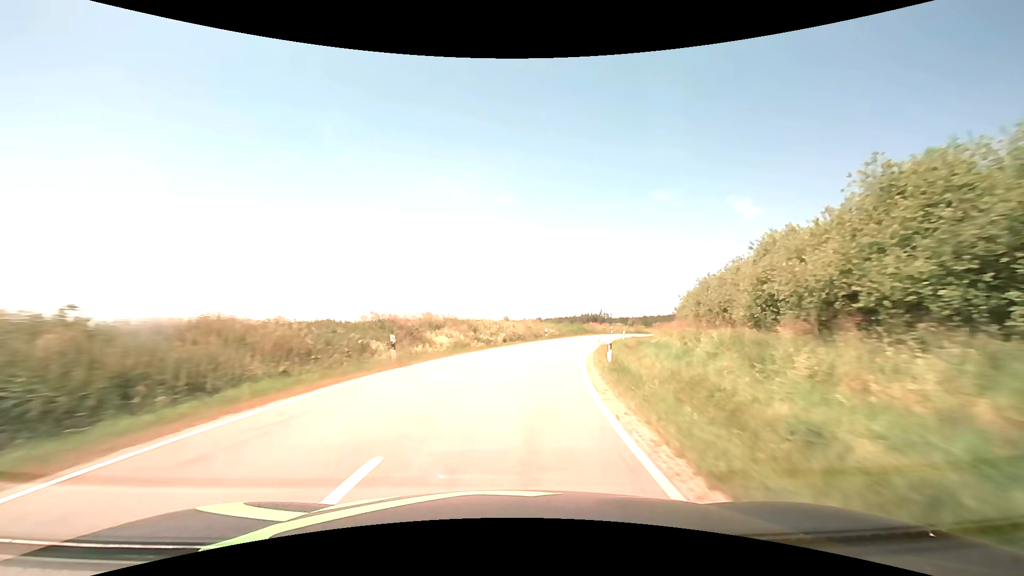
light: Day
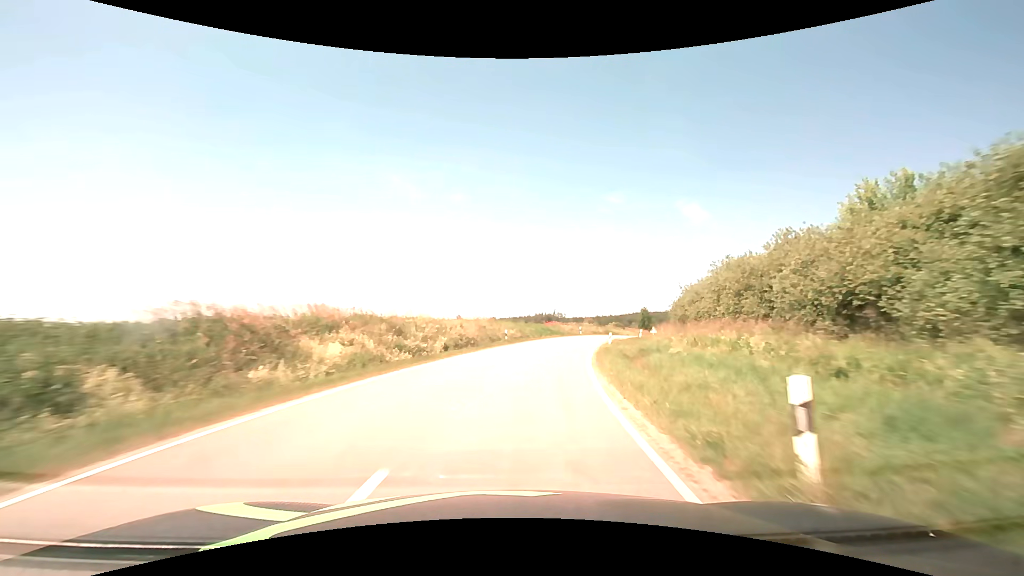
(+0.5, +12.1) m; +5°
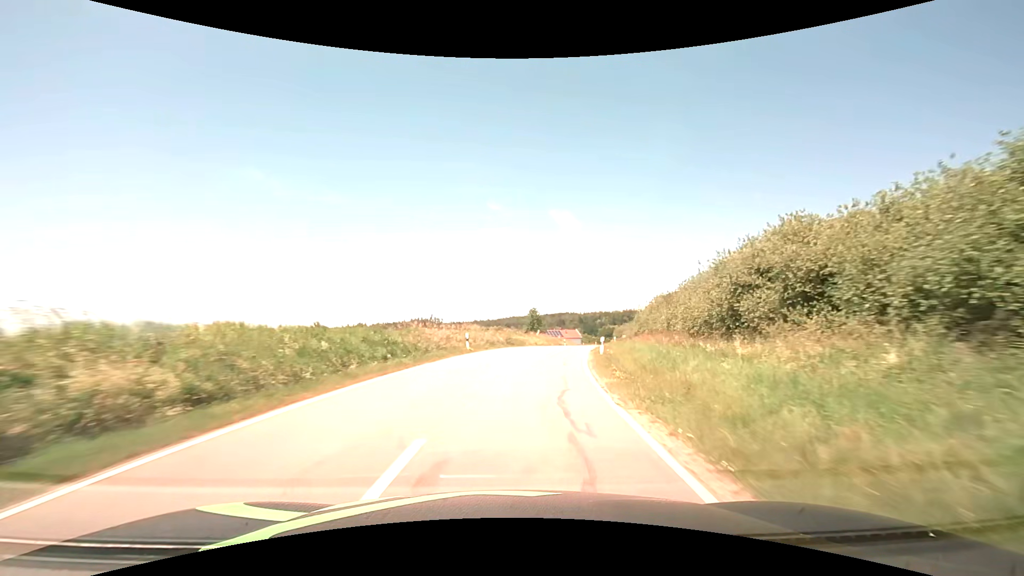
(+4.6, +33.8) m; +14°
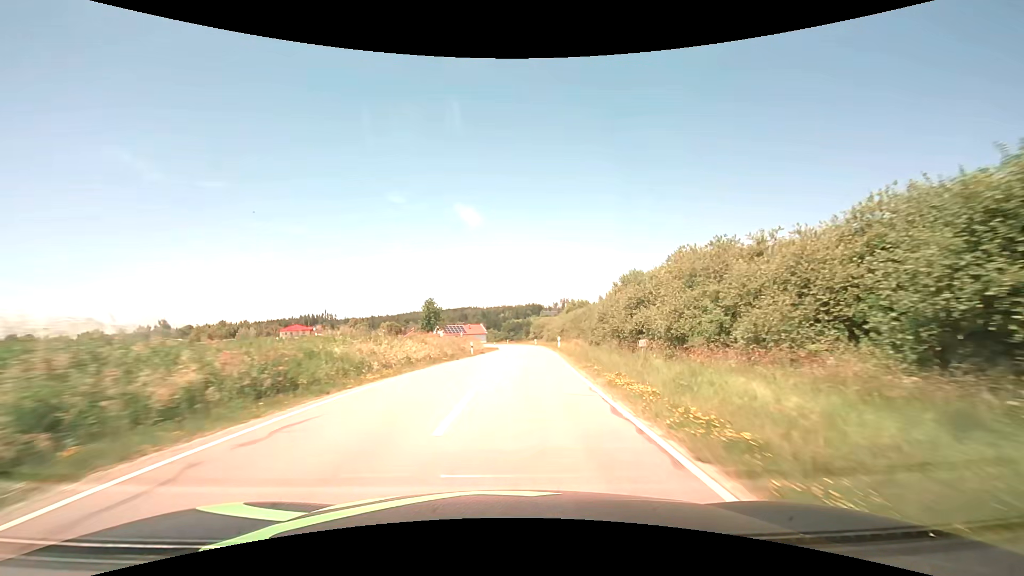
(+3.1, +31.1) m; +11°
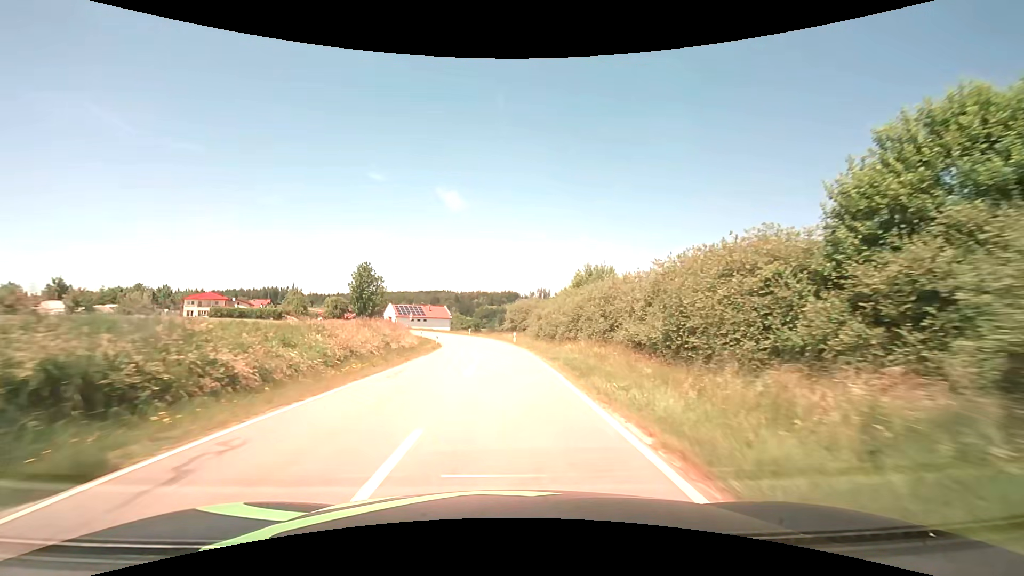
(+1.9, +39.9) m; +3°
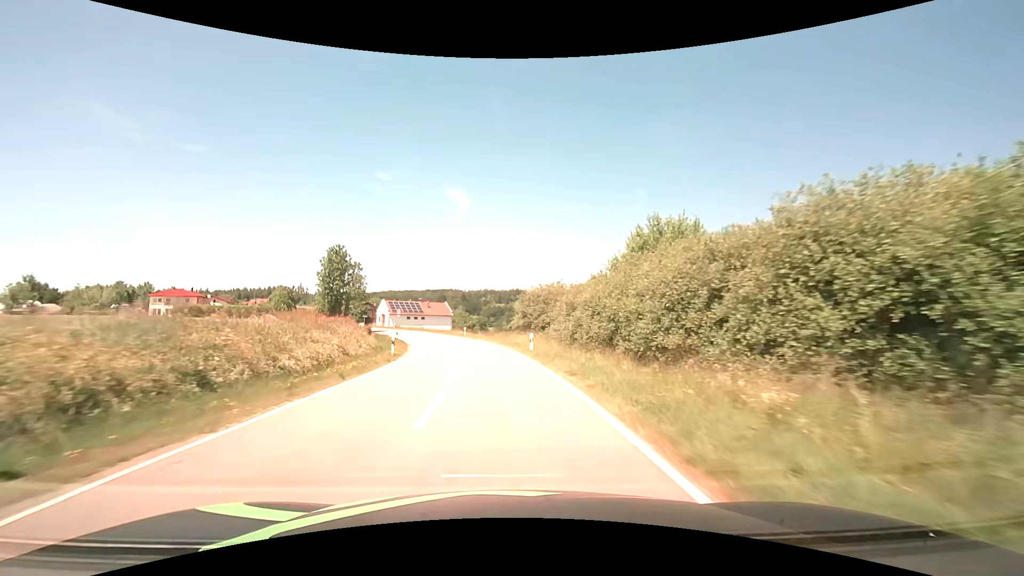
(0.0, +19.9) m; -1°
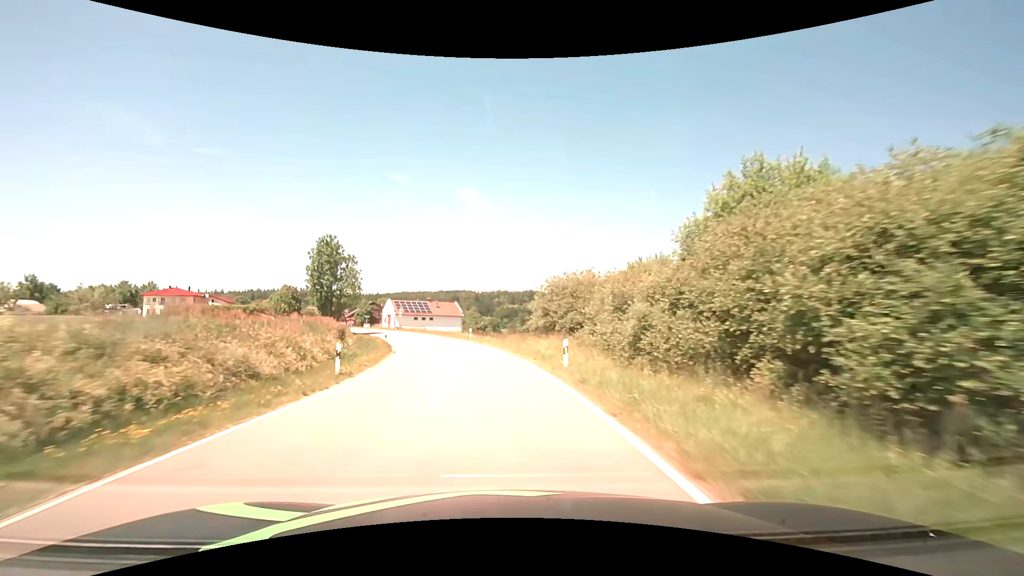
(-0.1, +10.0) m; -1°
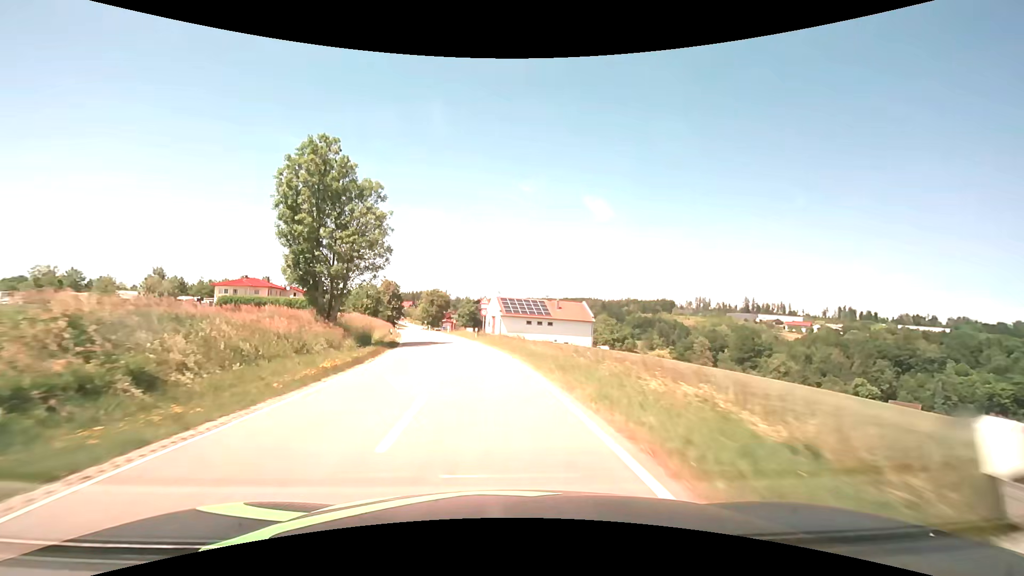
(-4.4, +39.6) m; -14°
(0, +10) (-1, +20) (-3, +30) (-5, +40) (-7, +49) (-9, +59) (-11, +69) (-13, +79) (-15, +89) (-17, +98) m
